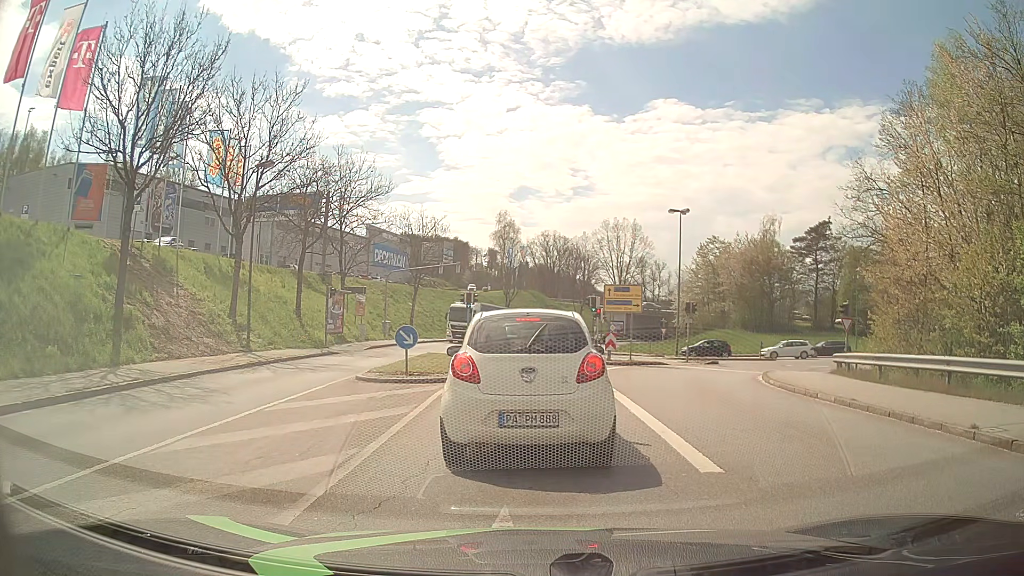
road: primary_link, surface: asphalt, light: Day
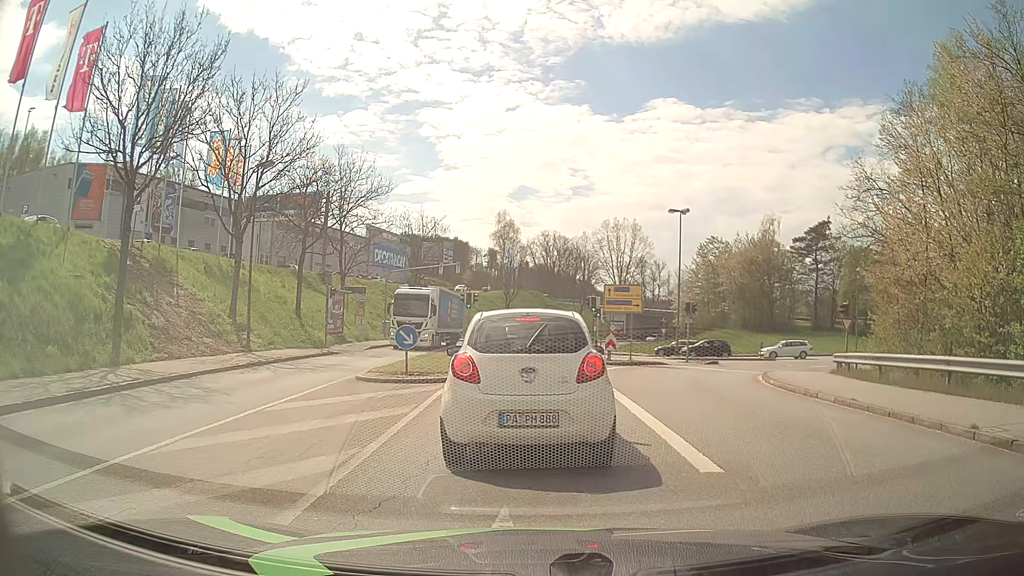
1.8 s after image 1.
(0.0, 0.0) m; 0°
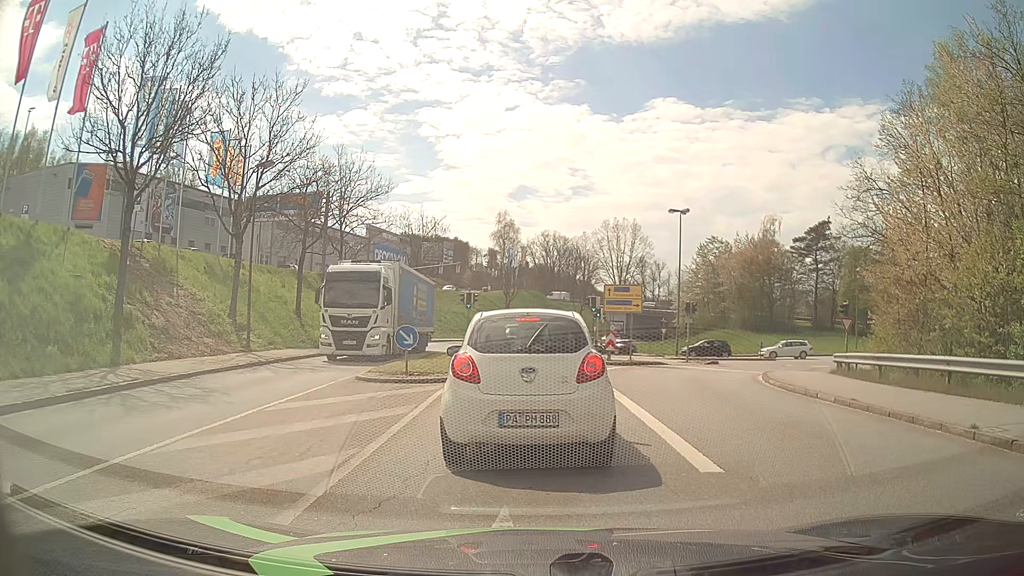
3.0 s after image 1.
(0.0, 0.0) m; 0°
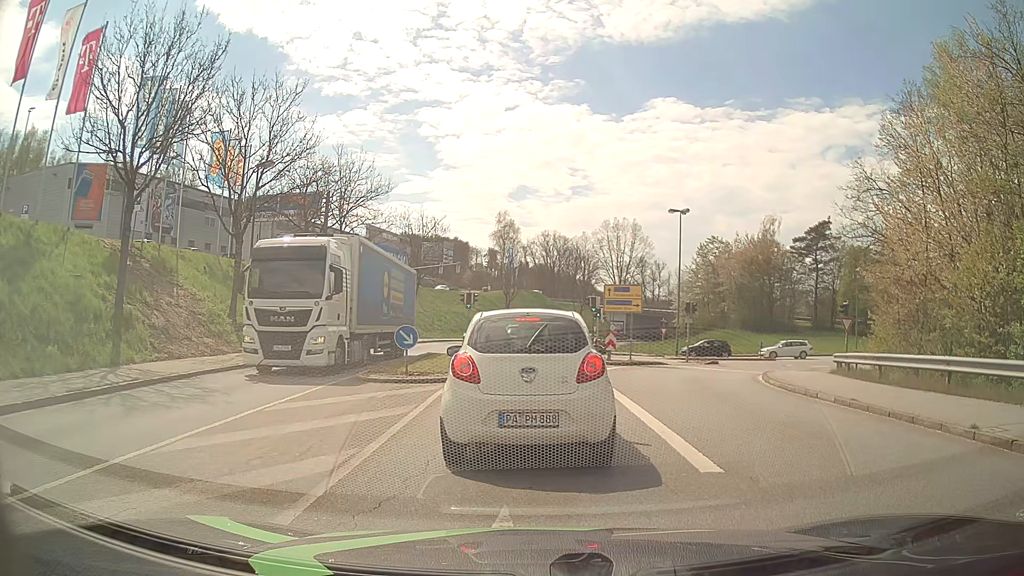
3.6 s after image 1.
(0.0, 0.0) m; 0°
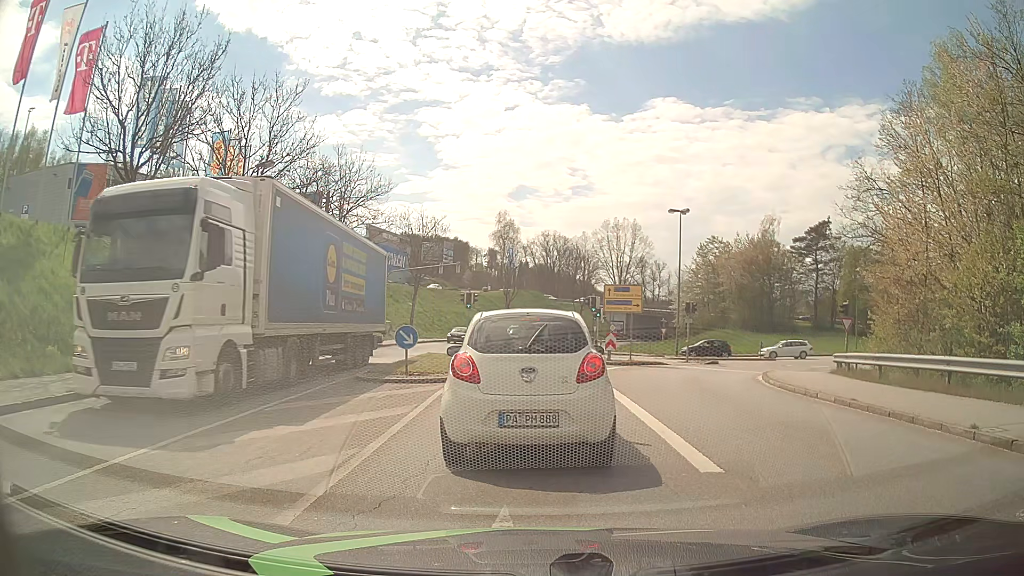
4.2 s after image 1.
(0.0, 0.0) m; 0°
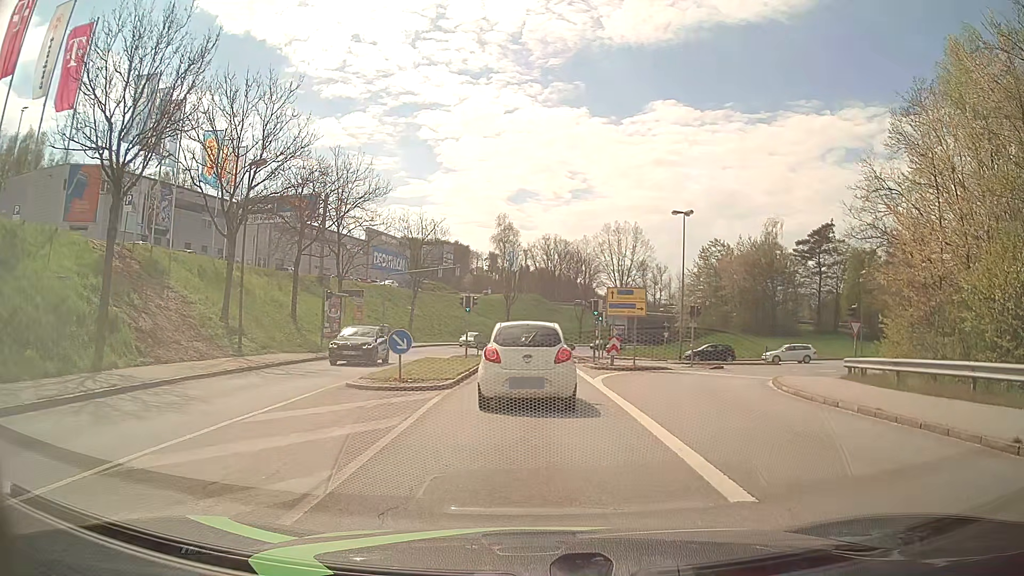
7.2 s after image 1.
(0.0, +1.1) m; 0°
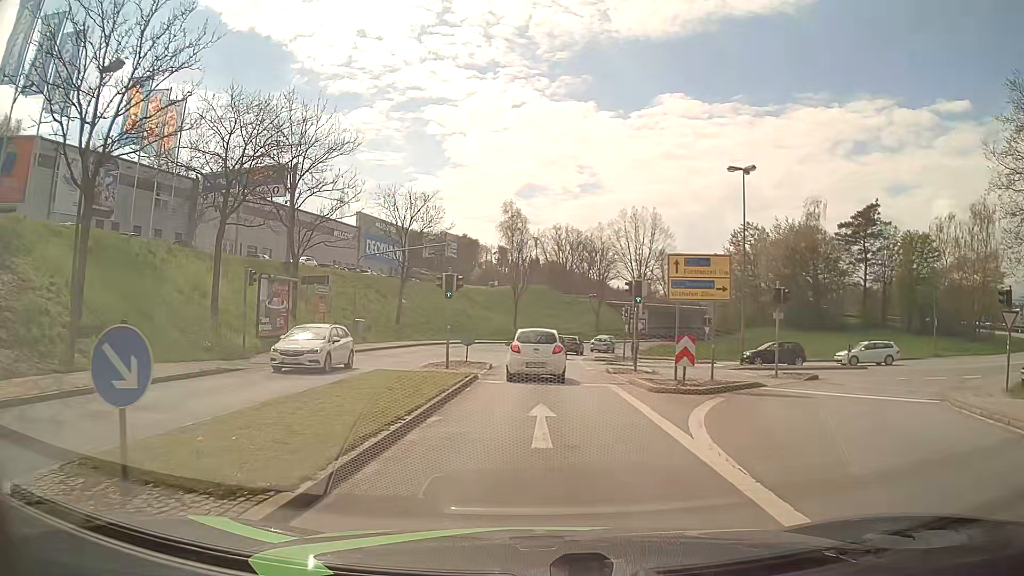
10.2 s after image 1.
(-0.3, +12.2) m; -2°
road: tertiary
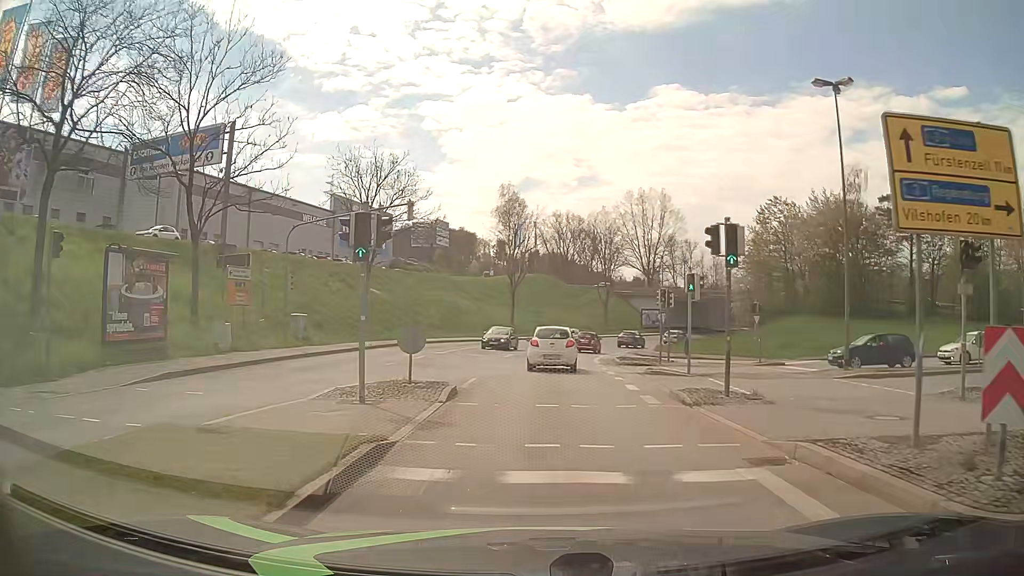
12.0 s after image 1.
(0.0, +12.4) m; 0°
(0, +10) (0, +20) (+1, +30) (+2, +40) (+4, +50) (+7, +59) (+11, +68) (+16, +77) (+22, +85) (+29, +92) m
